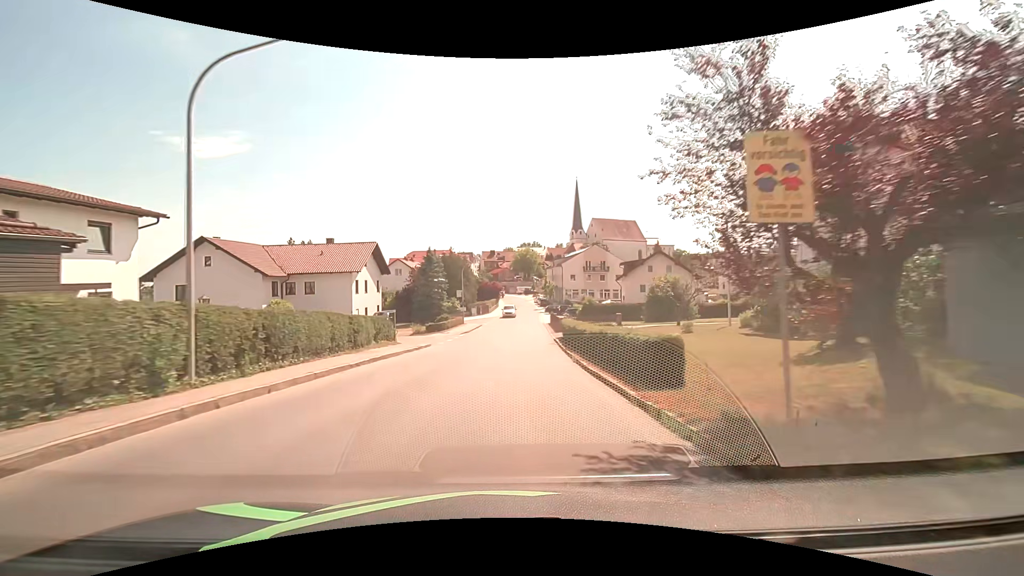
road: tertiary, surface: asphalt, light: Day
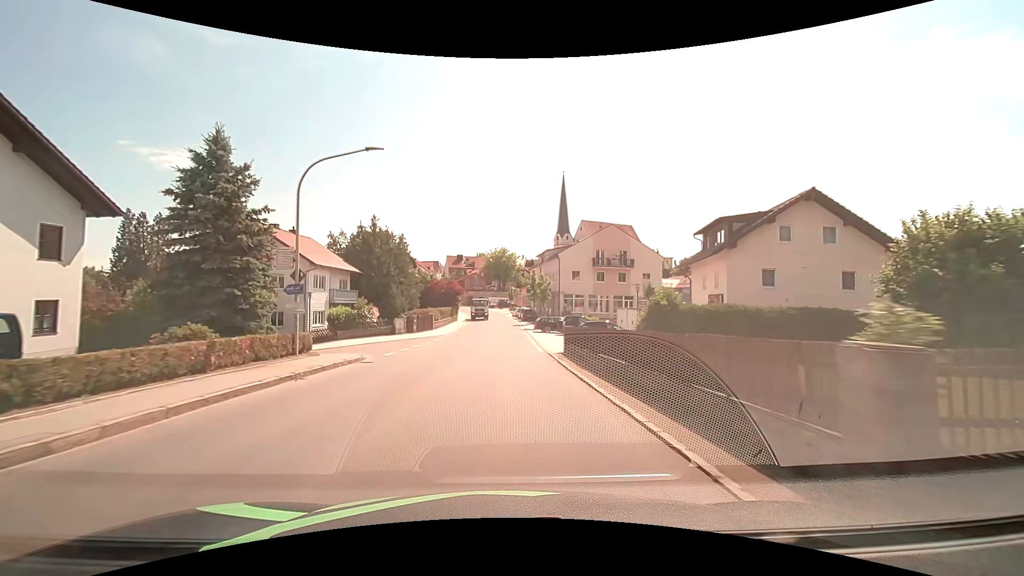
(+1.4, +37.9) m; +3°
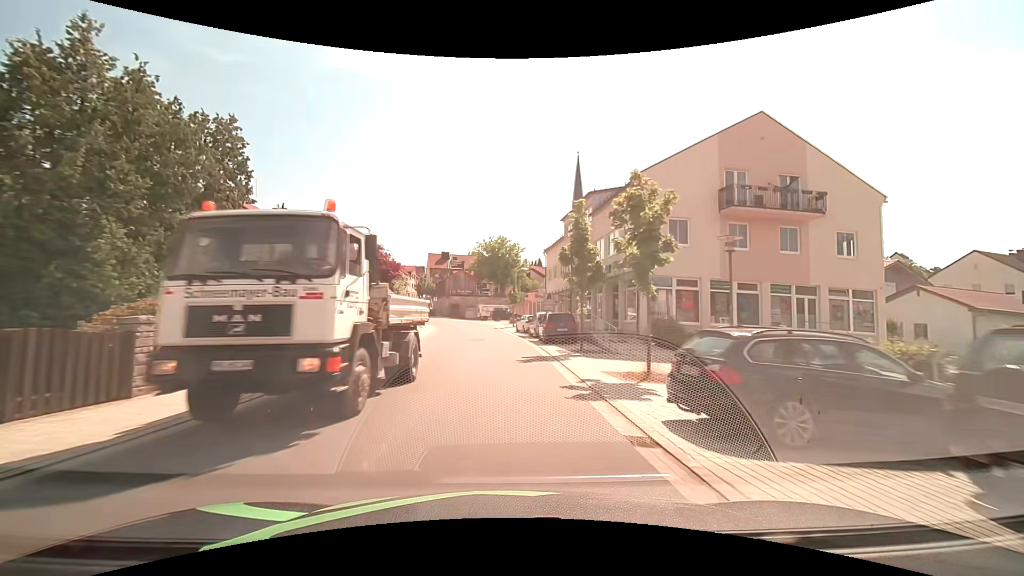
(-0.1, +37.8) m; 0°
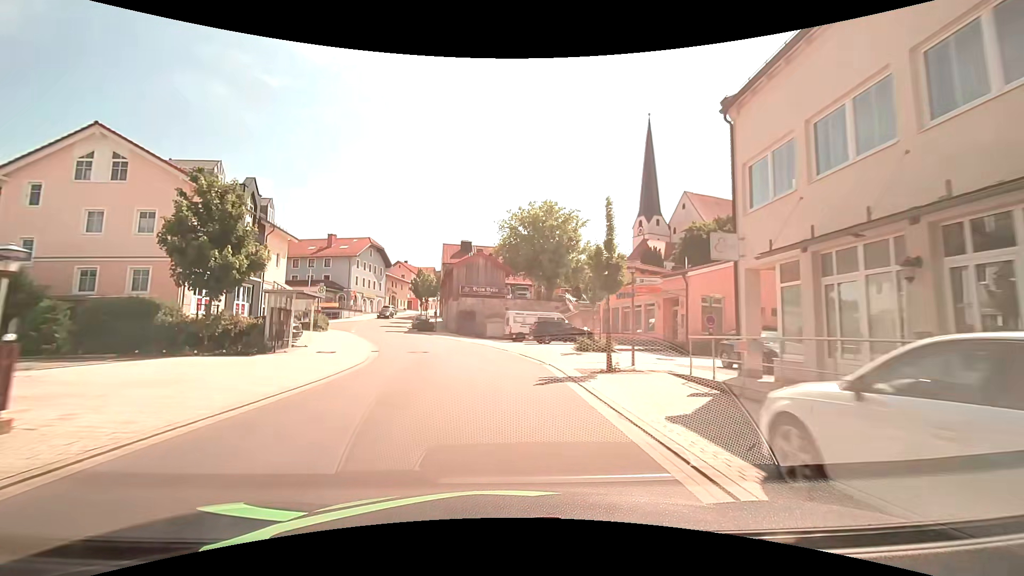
(-1.2, +37.3) m; -4°
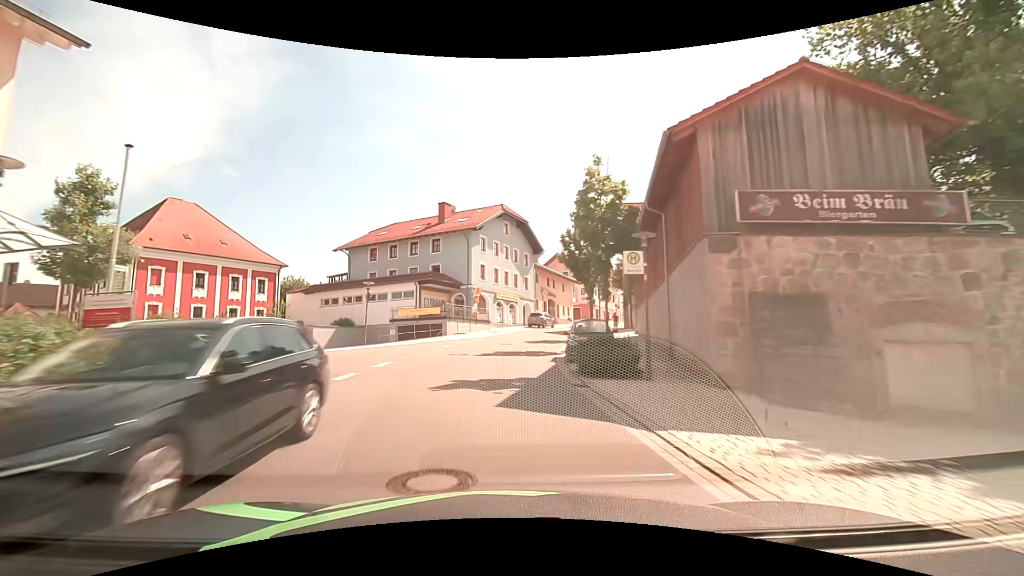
(-5.4, +36.5) m; -19°
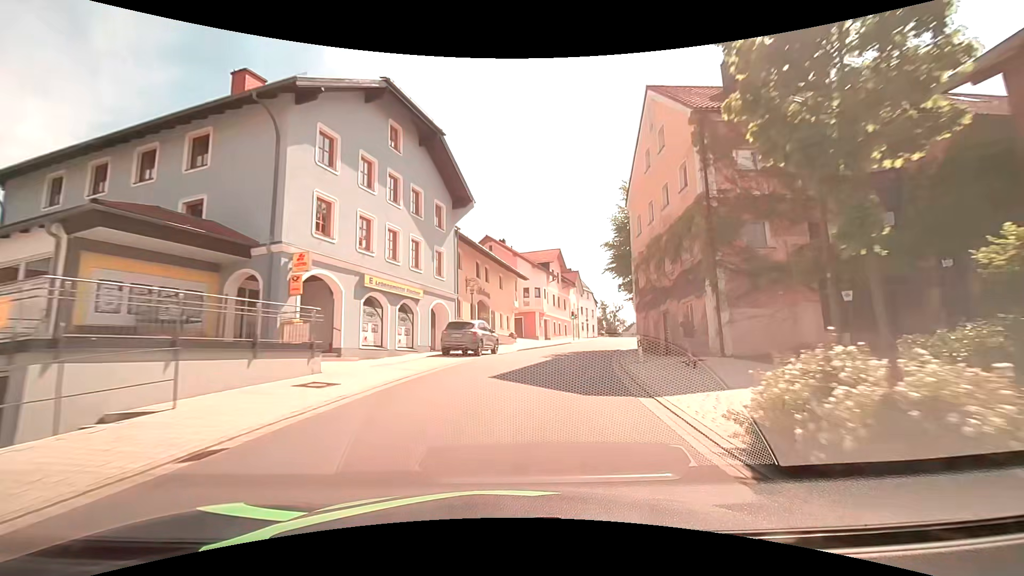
(+0.4, +29.2) m; +8°
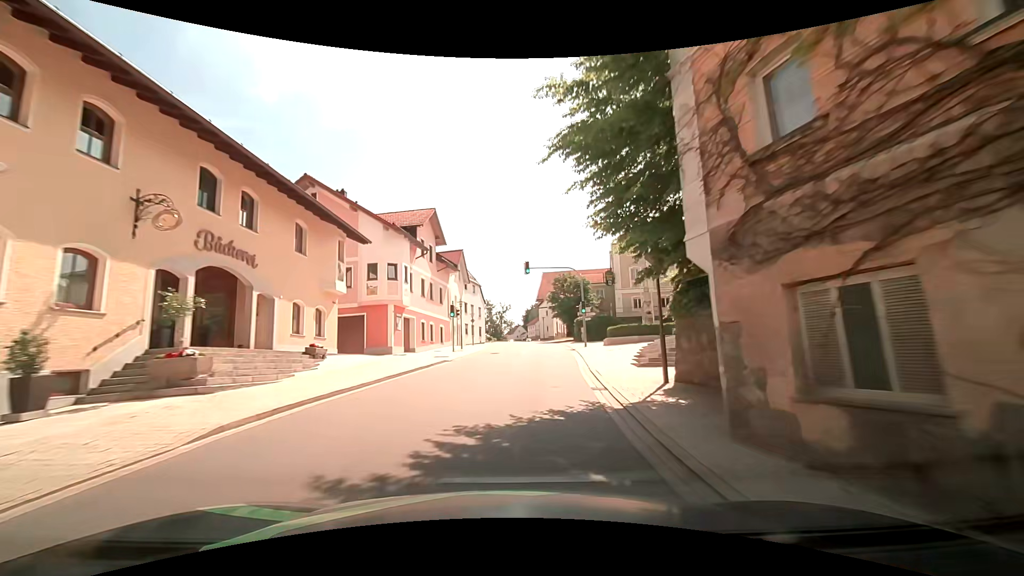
(+2.9, +21.8) m; +13°
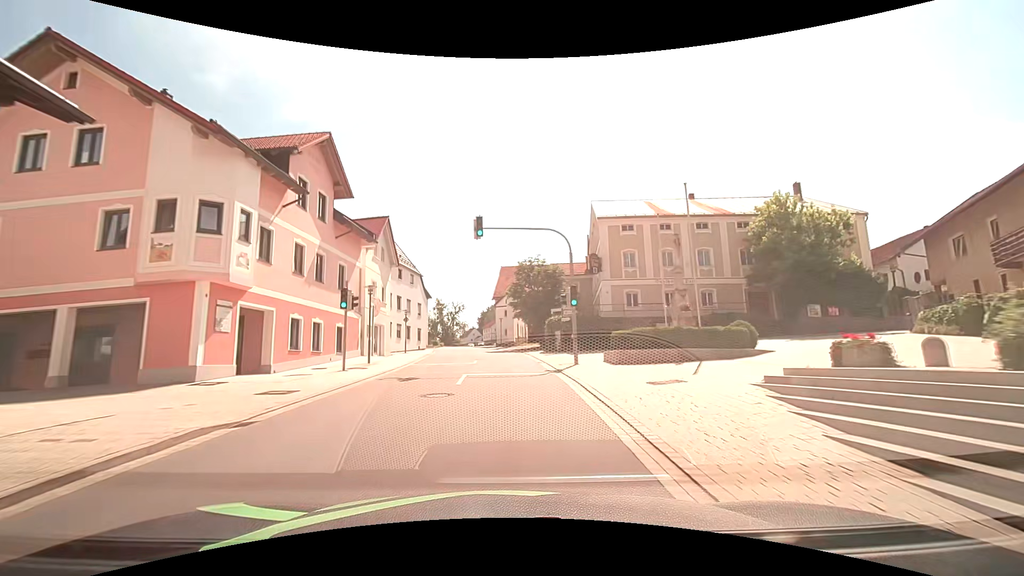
(+0.9, +14.9) m; +8°
(0, +10) (0, +20) (-1, +30) (-2, +40) (-3, +50) (-5, +60) (-6, +70) (-7, +80) (-7, +90) (-7, +100) m
